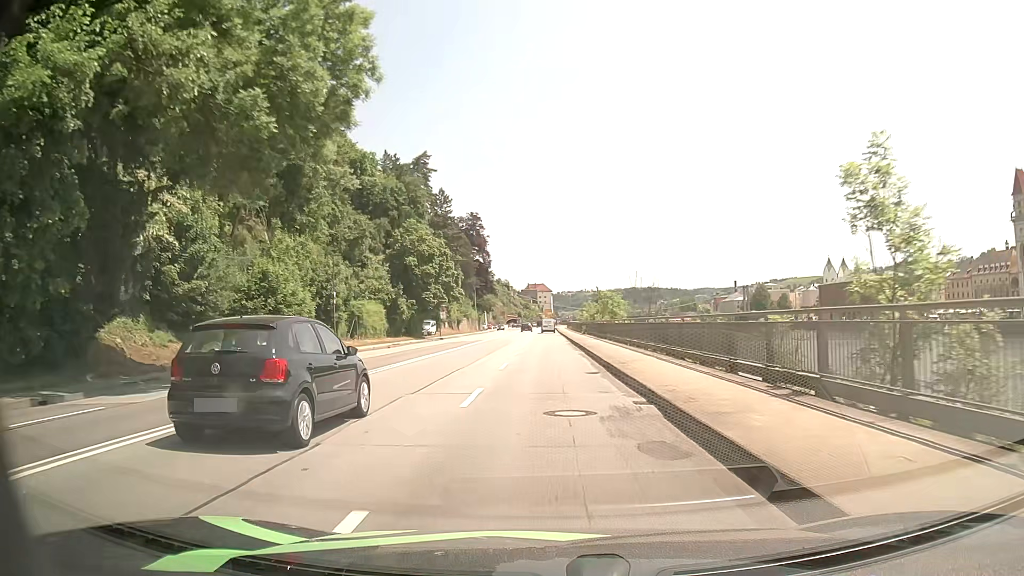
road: primary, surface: asphalt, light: Day
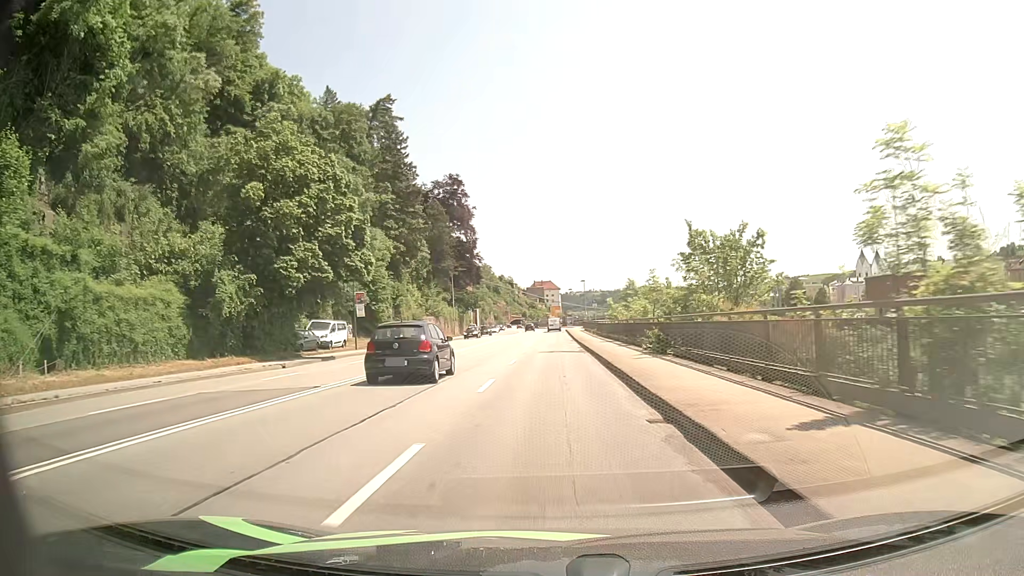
(+0.1, +42.2) m; 0°
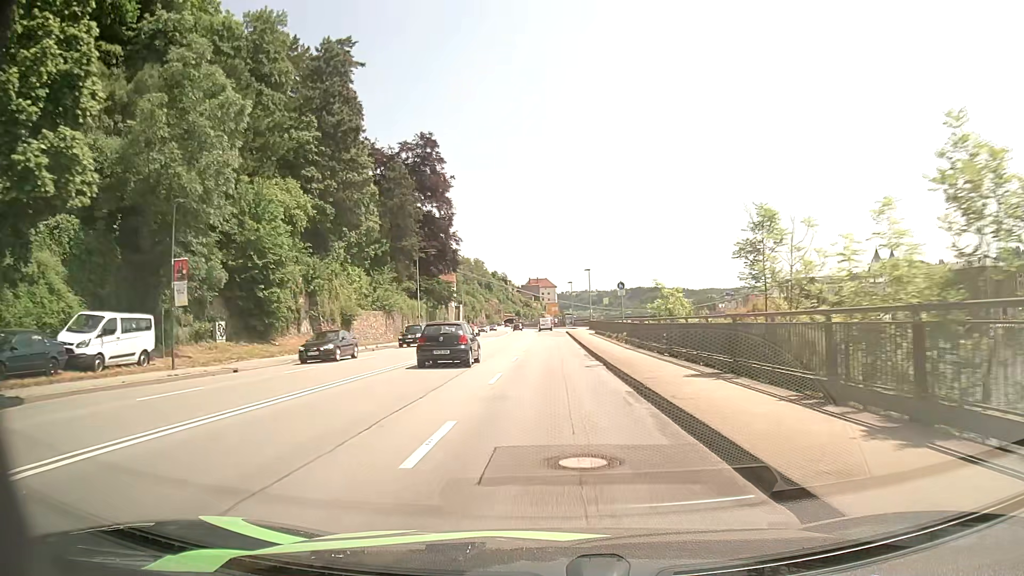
(-0.1, +25.2) m; 0°
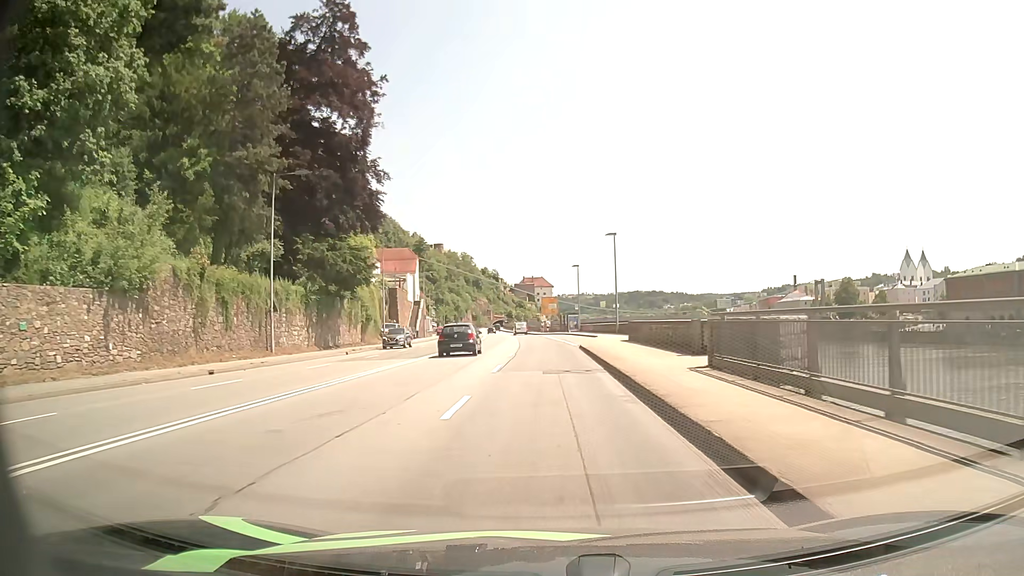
(+0.2, +41.8) m; 0°
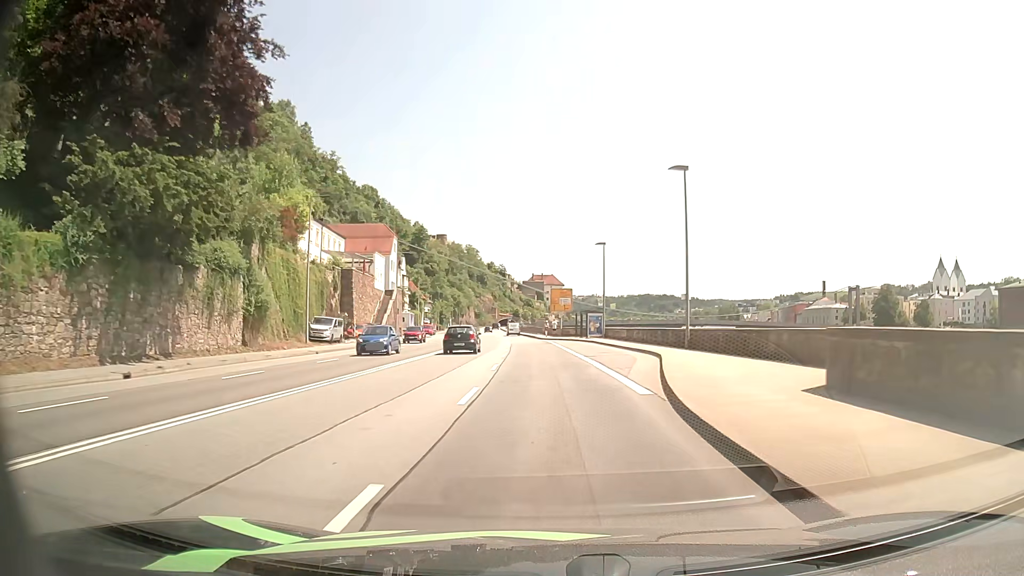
(-0.1, +25.1) m; -1°
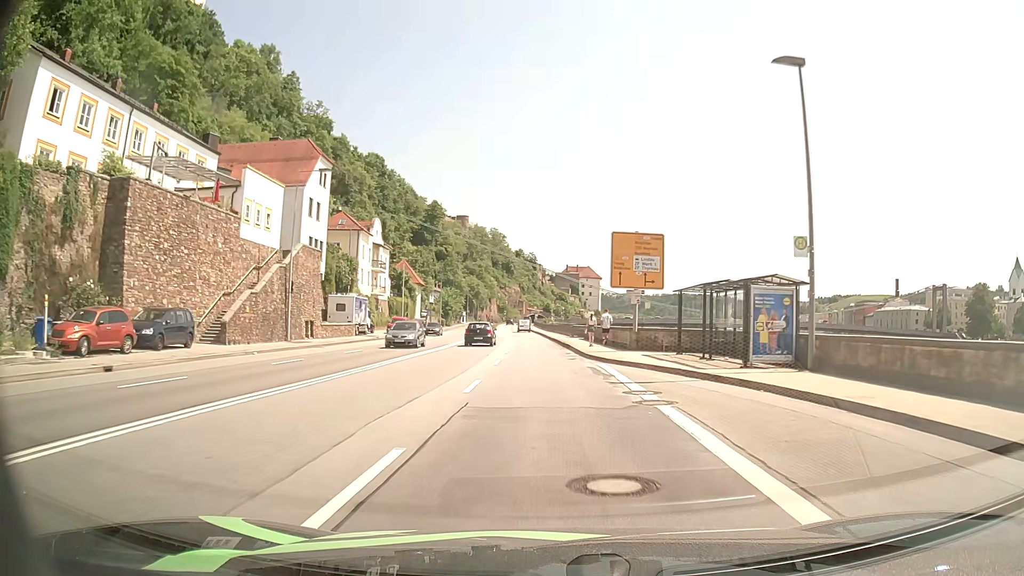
(-0.8, +41.9) m; -3°
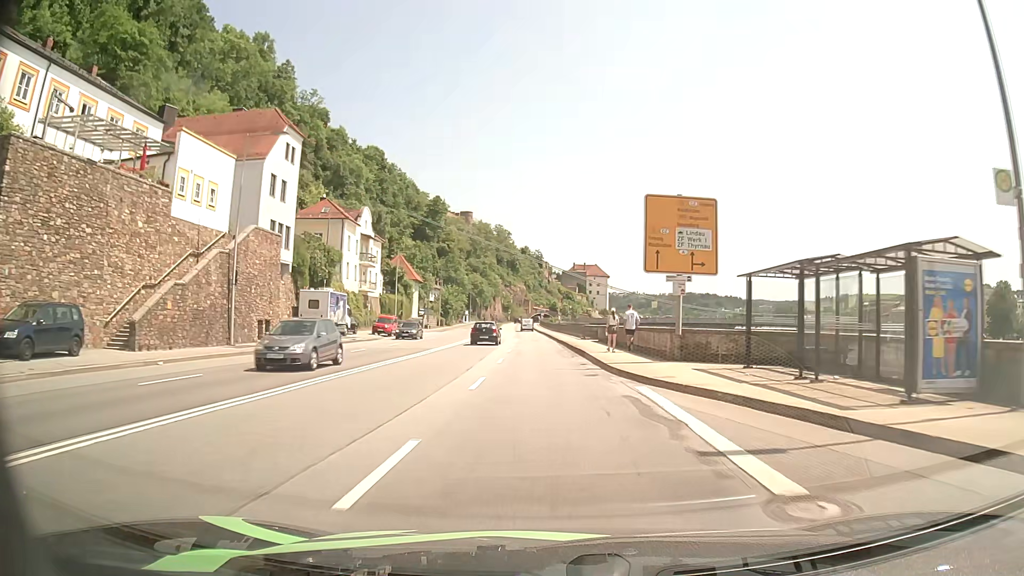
(0.0, +8.4) m; -1°
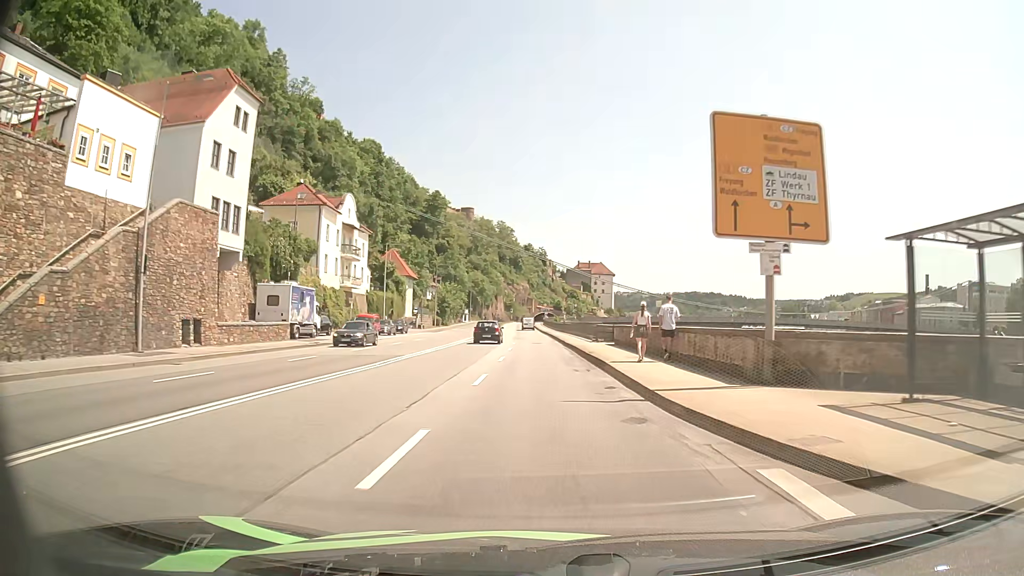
(0.0, +8.4) m; 0°
(0, +10) (0, +20) (0, +30) (-1, +40) (-1, +50) (-2, +60) (-2, +70) (-2, +80) (-3, +90) (-3, +100) m
